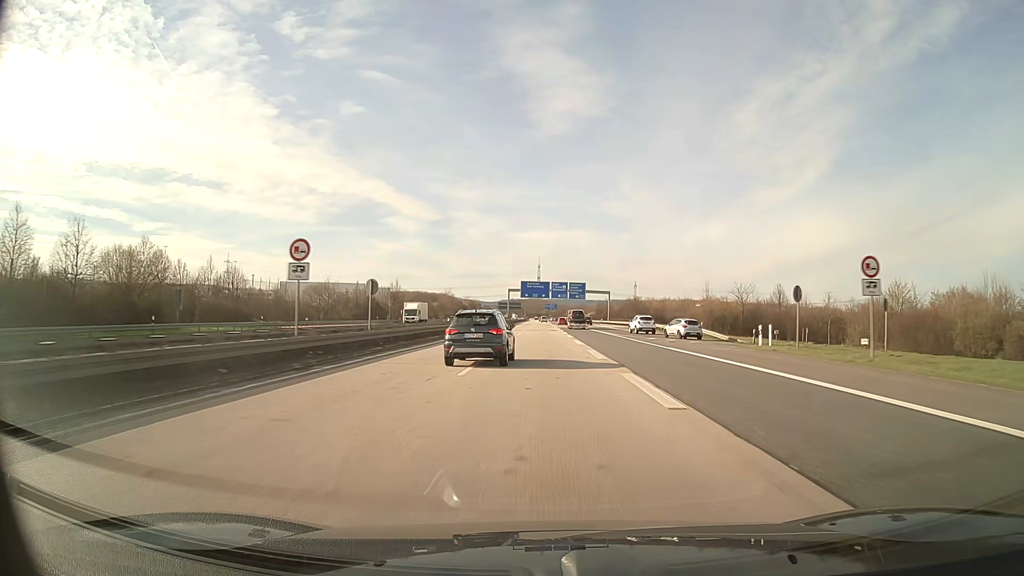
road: motorway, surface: asphalt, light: Day
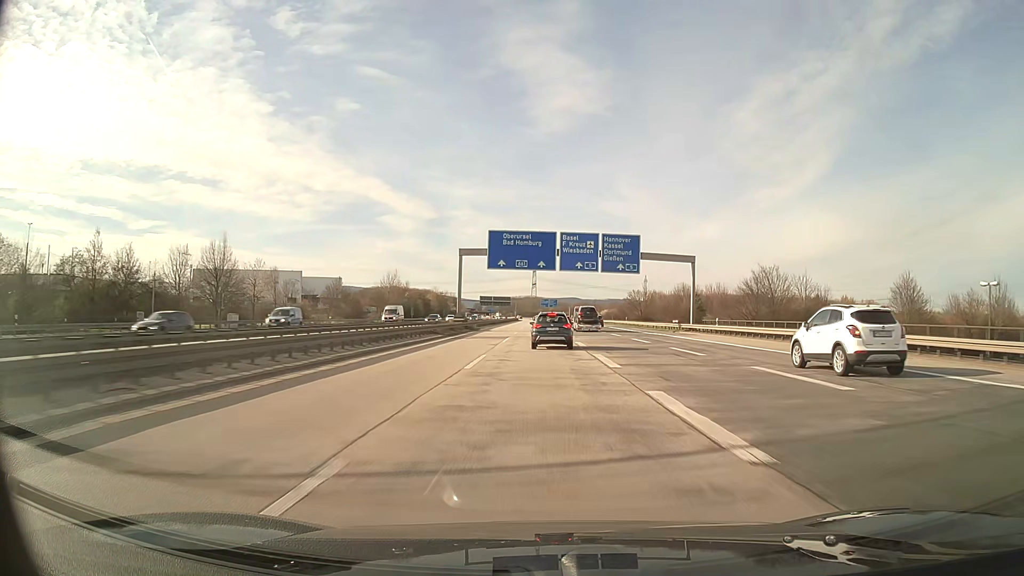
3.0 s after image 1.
(+0.2, +87.3) m; 0°
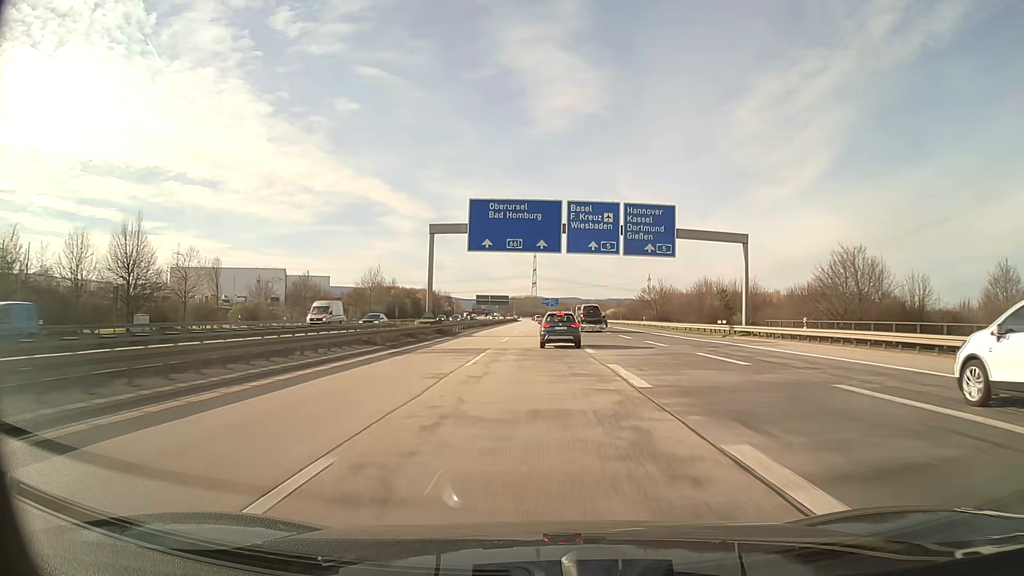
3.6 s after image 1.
(0.0, +17.4) m; 0°
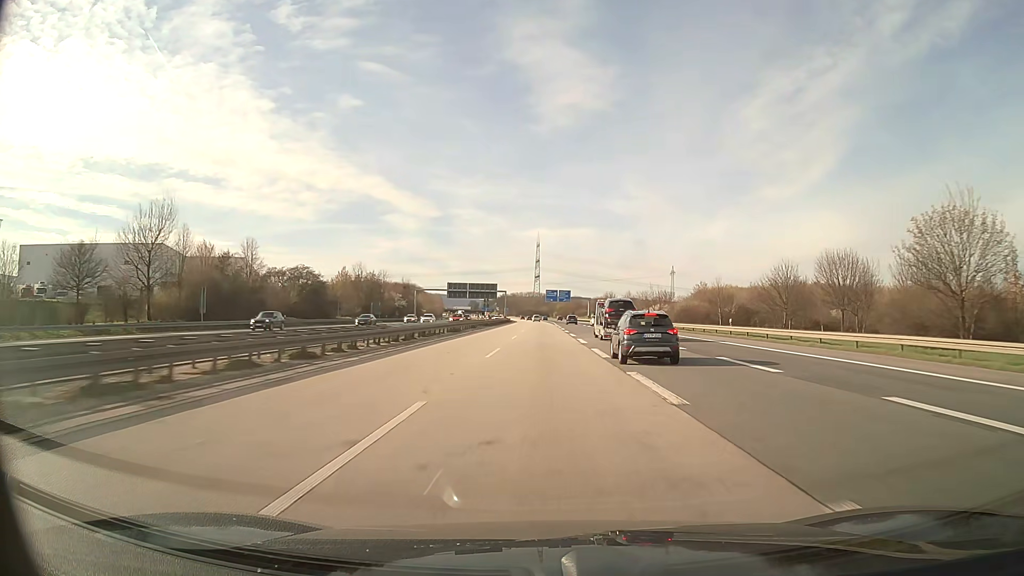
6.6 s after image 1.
(-0.4, +85.8) m; 0°
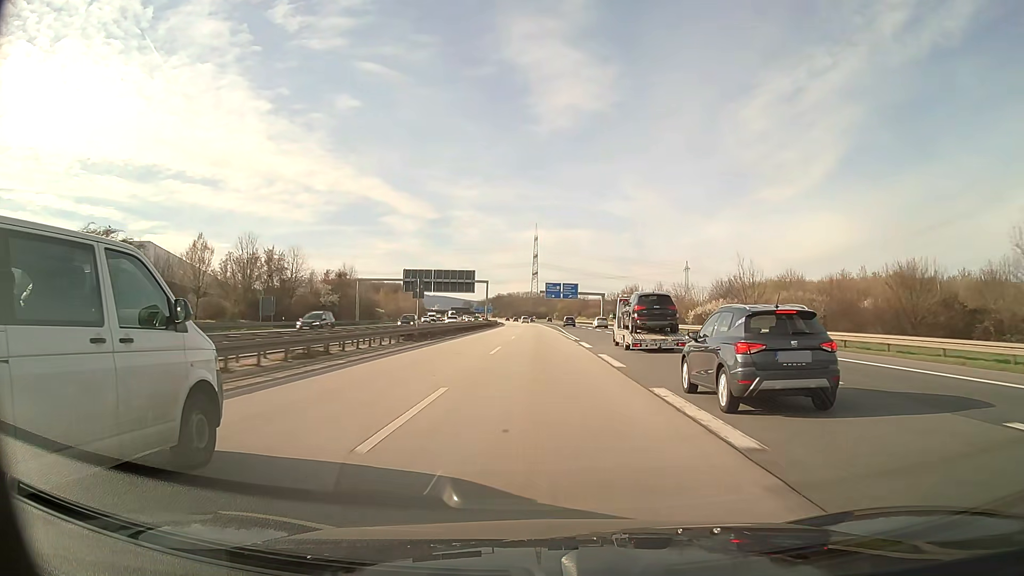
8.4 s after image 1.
(+0.1, +51.5) m; 0°
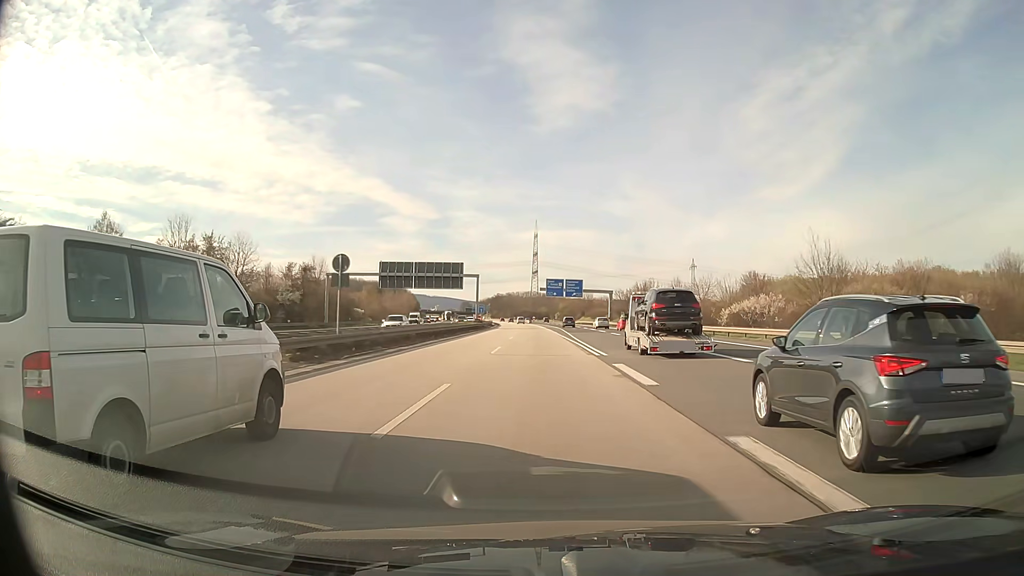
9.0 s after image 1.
(0.0, +17.3) m; 0°
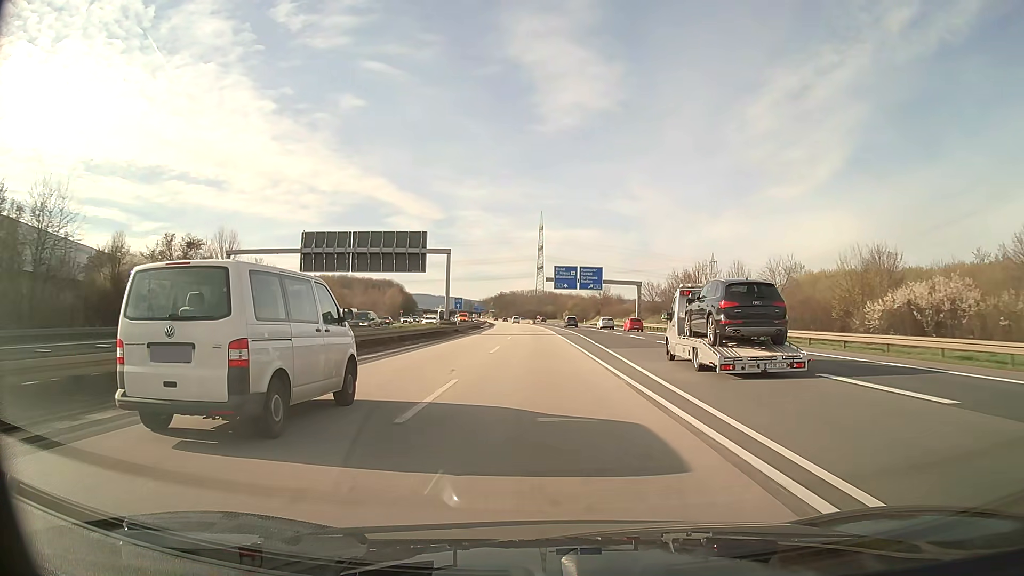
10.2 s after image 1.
(-0.1, +34.7) m; -1°
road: motorway_link
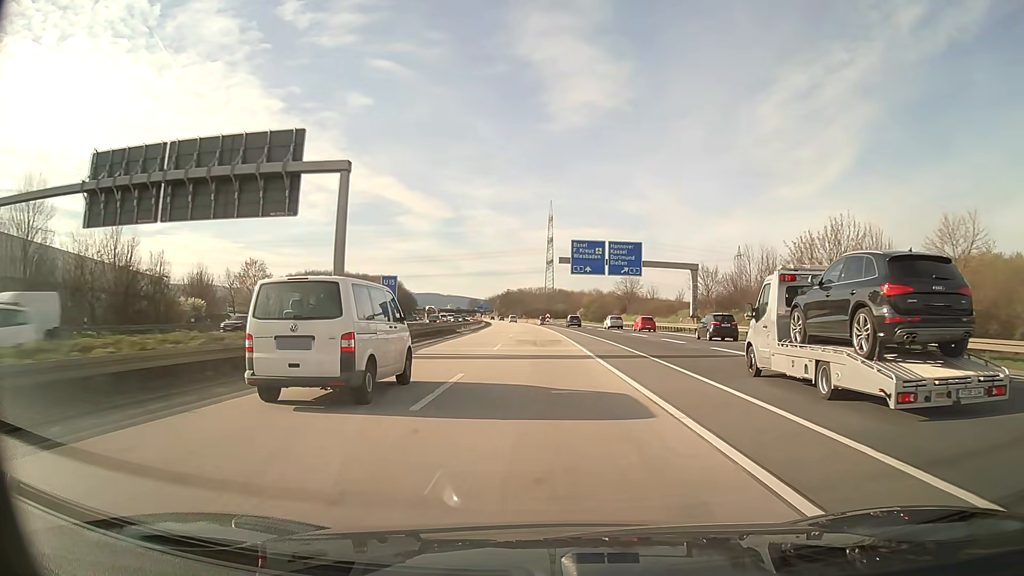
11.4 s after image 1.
(-0.2, +34.7) m; -1°
(0, +10) (0, +20) (0, +30) (0, +40) (-1, +50) (-1, +60) (-1, +70) (-2, +80) (-2, +90) (-3, +100) m
